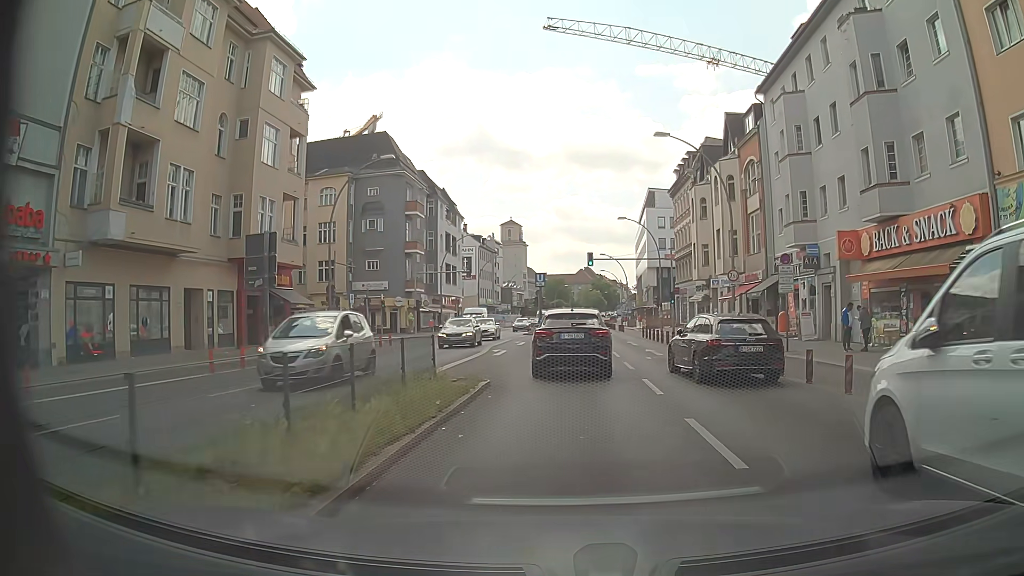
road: primary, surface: asphalt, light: Day
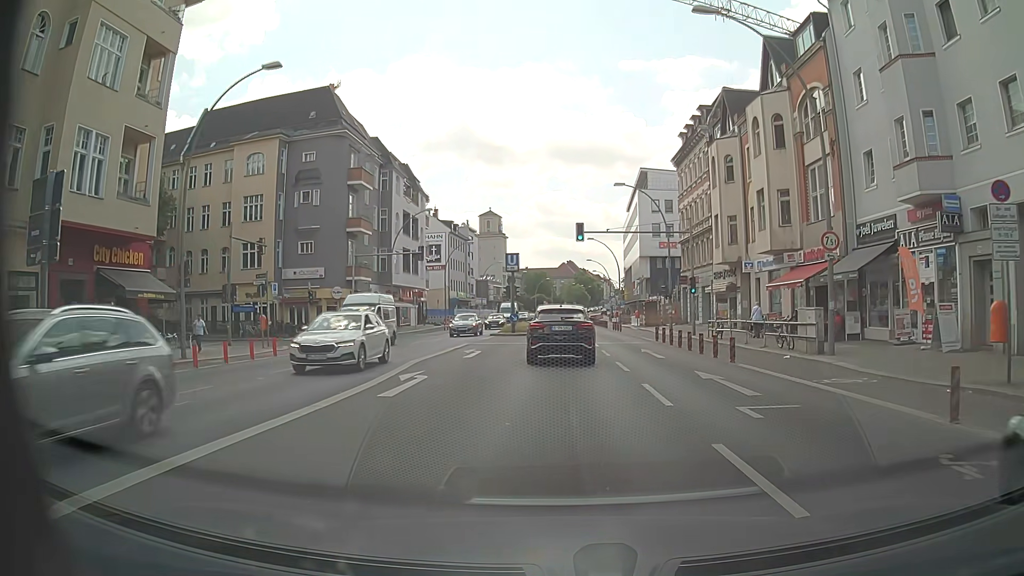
(-0.1, +14.3) m; 0°
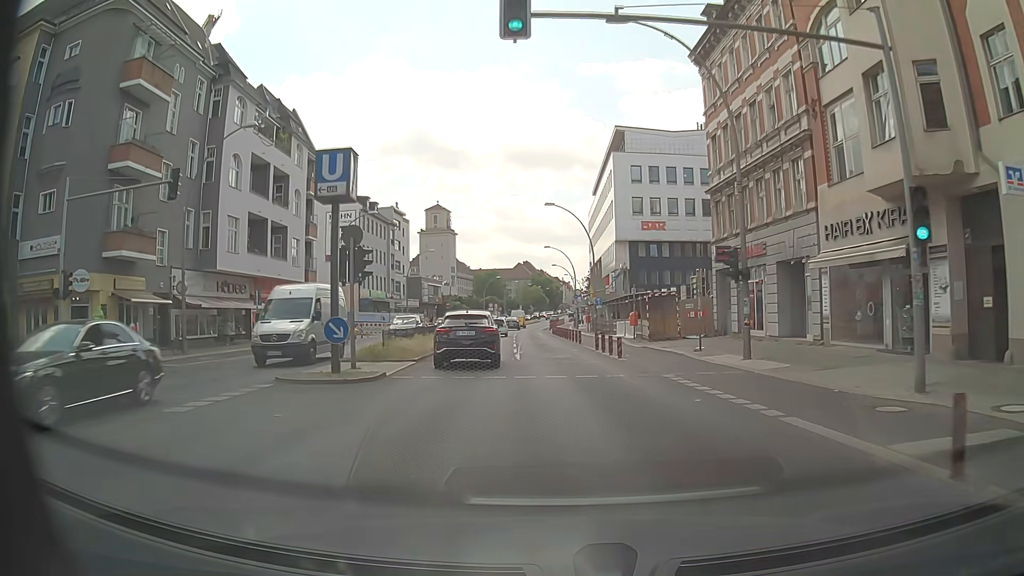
(+1.2, +28.3) m; +3°
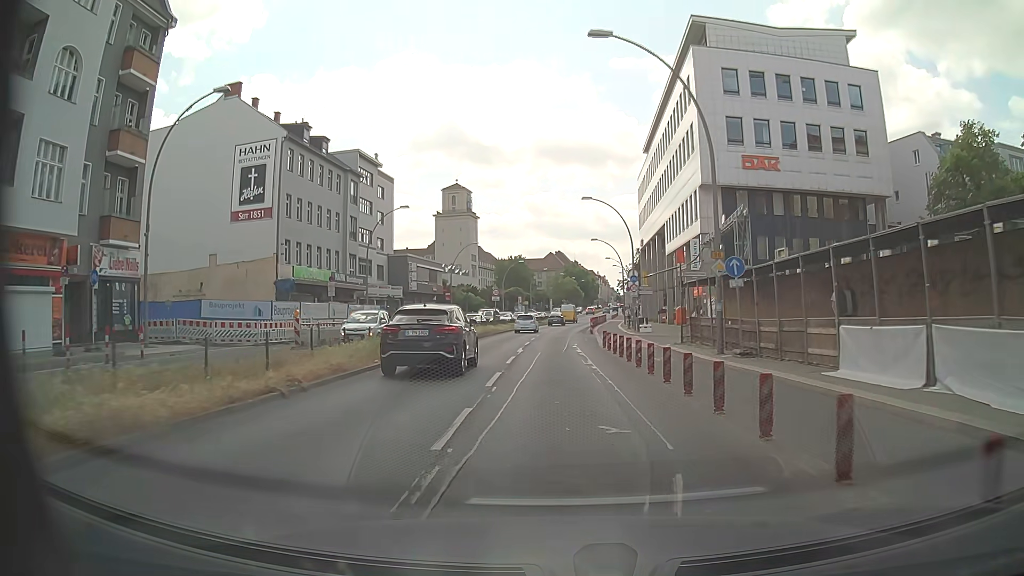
(-0.7, +32.4) m; -2°
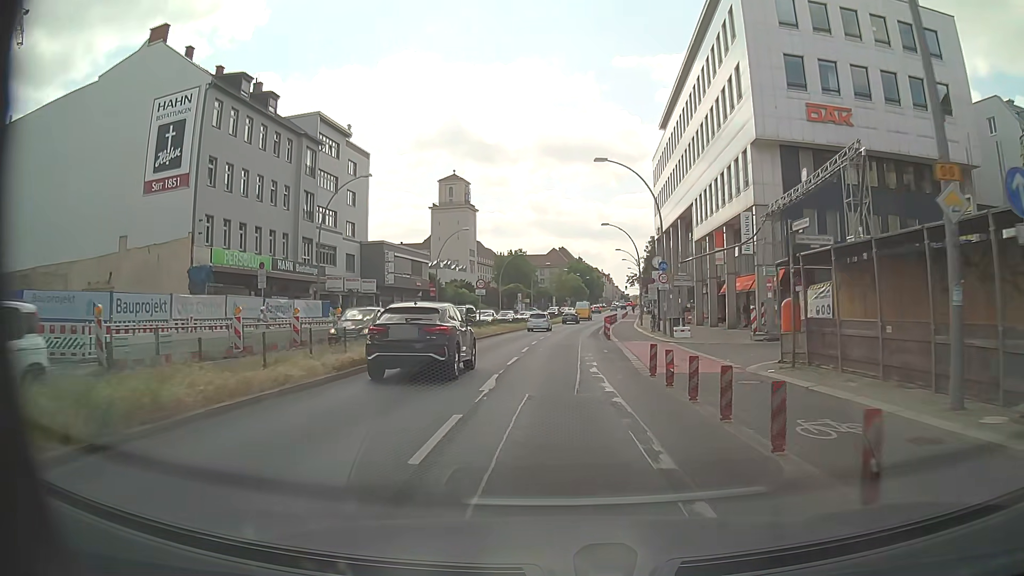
(-0.1, +12.7) m; -1°
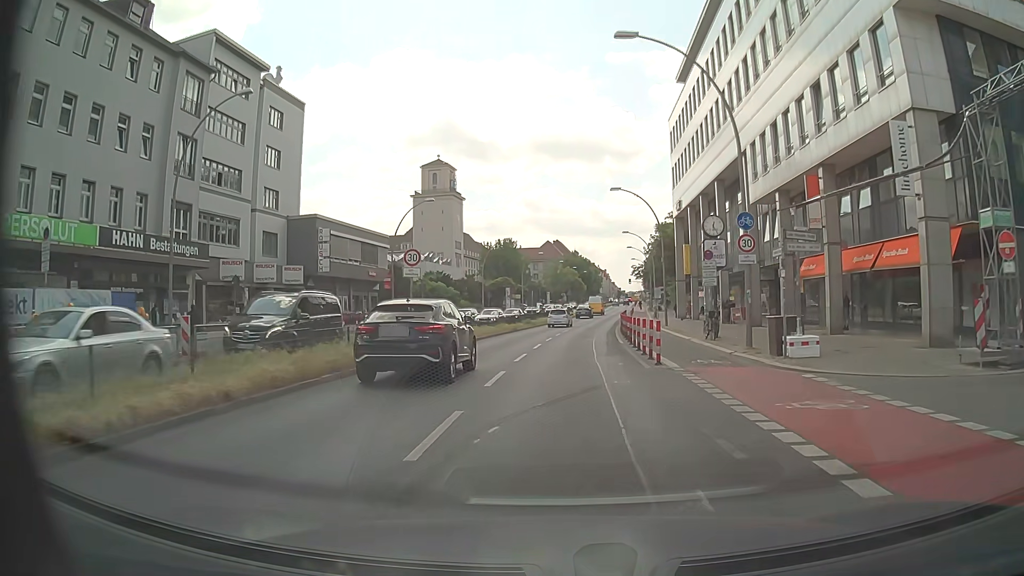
(0.0, +17.9) m; 0°
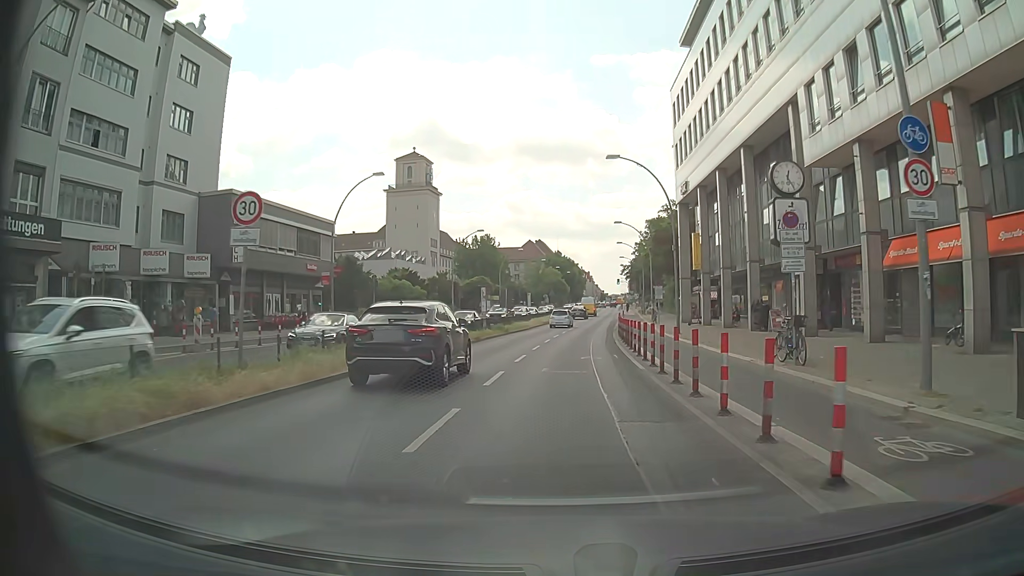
(+0.2, +11.5) m; +2°
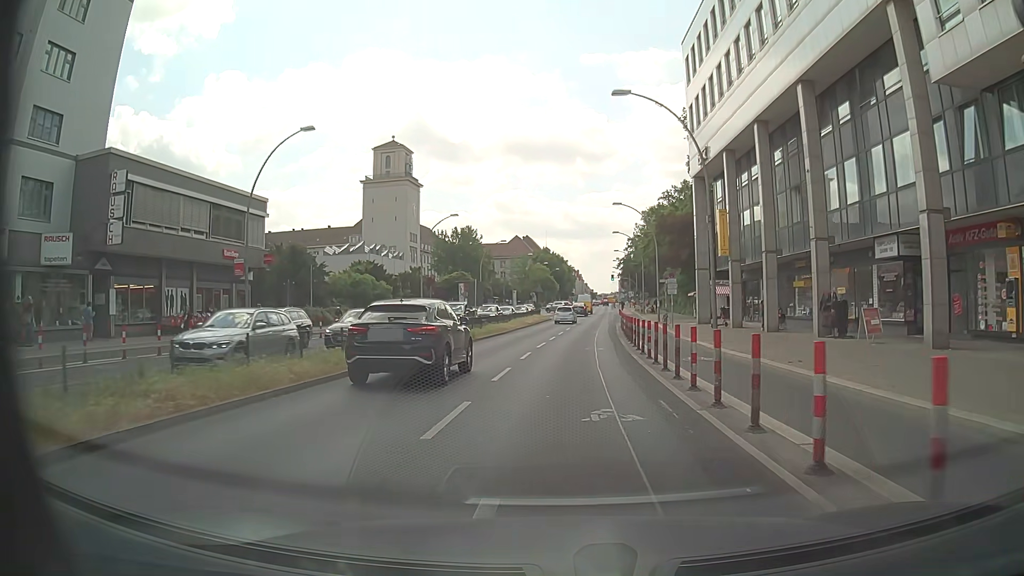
(0.0, +11.6) m; 0°
